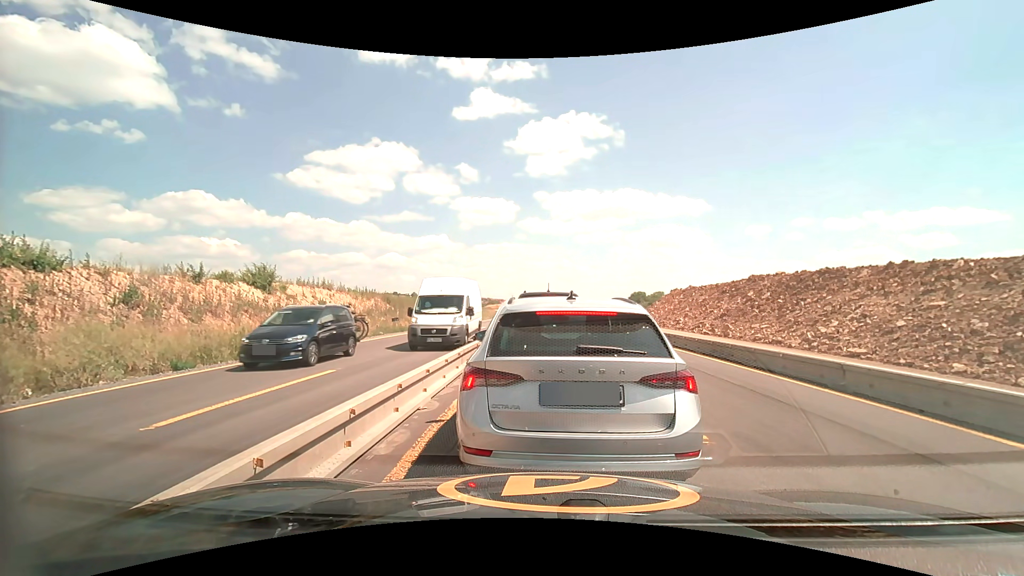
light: Day
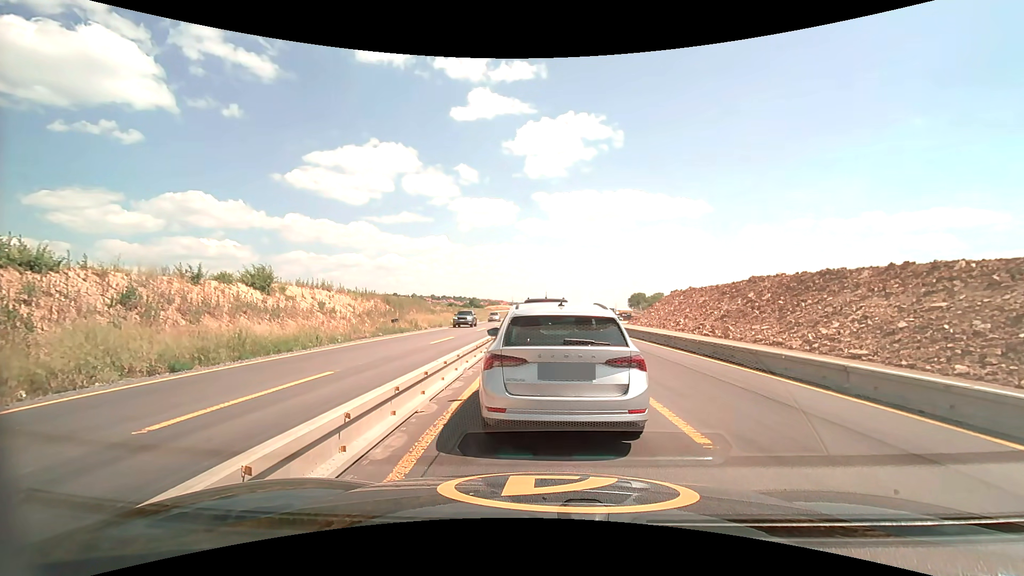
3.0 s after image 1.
(0.0, +0.1) m; 0°
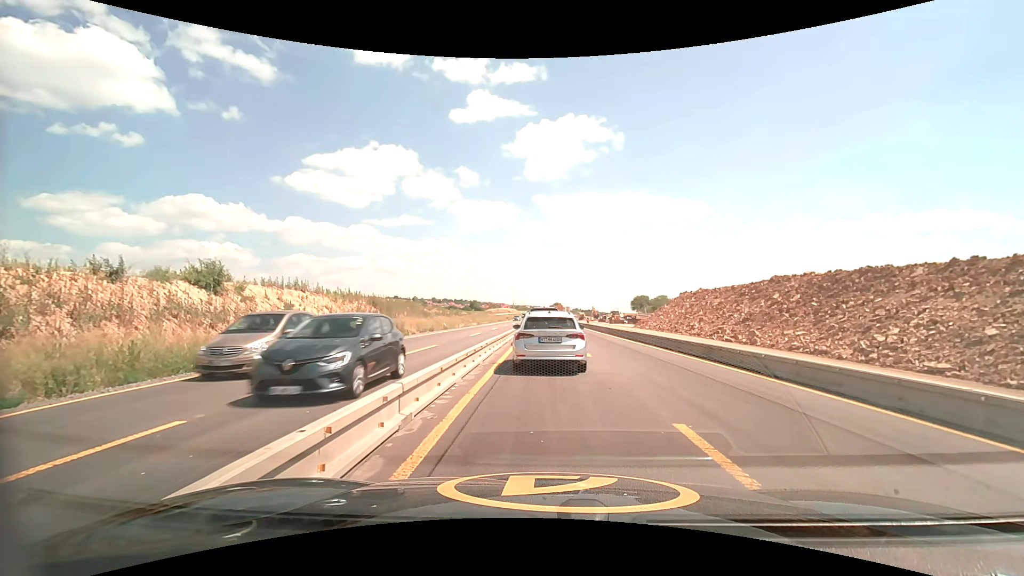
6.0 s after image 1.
(0.0, +5.3) m; 0°
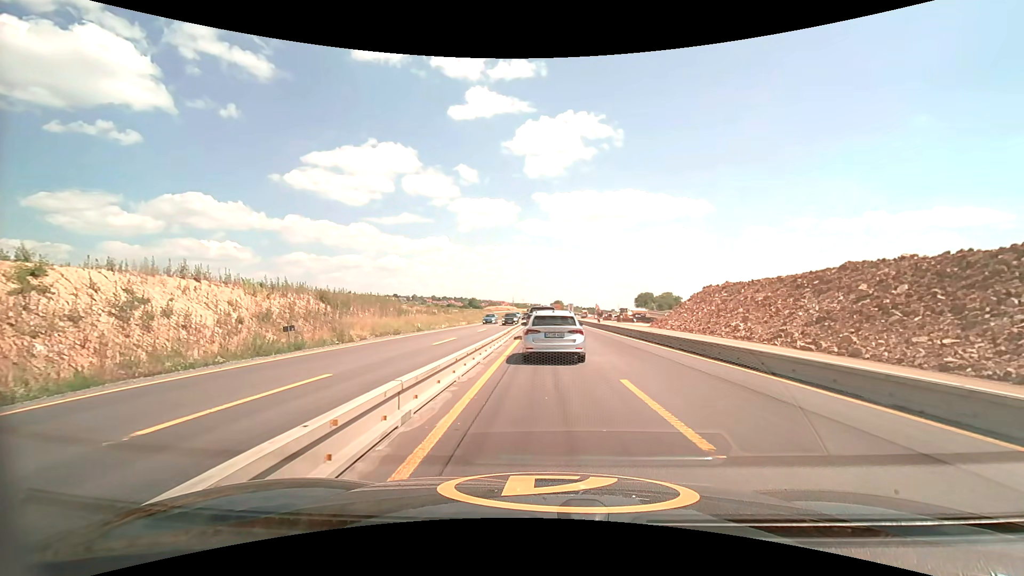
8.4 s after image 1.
(-0.1, +12.2) m; -1°
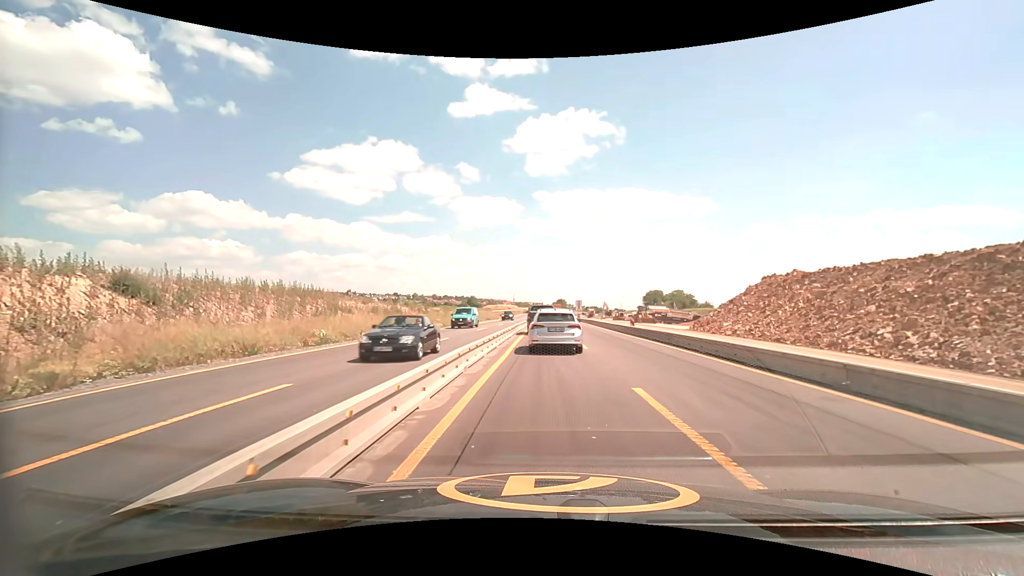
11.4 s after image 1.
(+0.1, +19.2) m; 0°
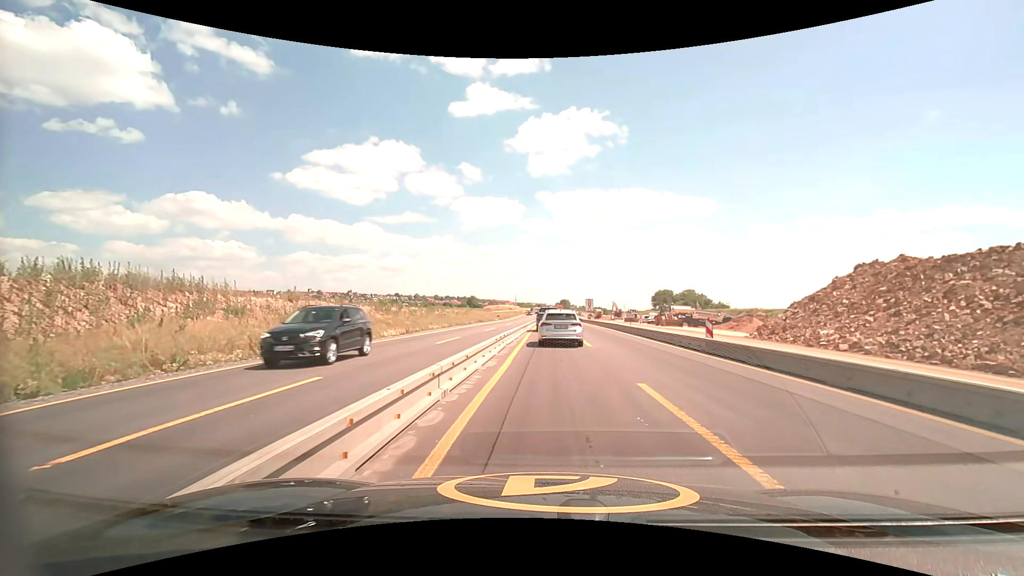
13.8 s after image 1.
(-0.1, +15.4) m; 0°
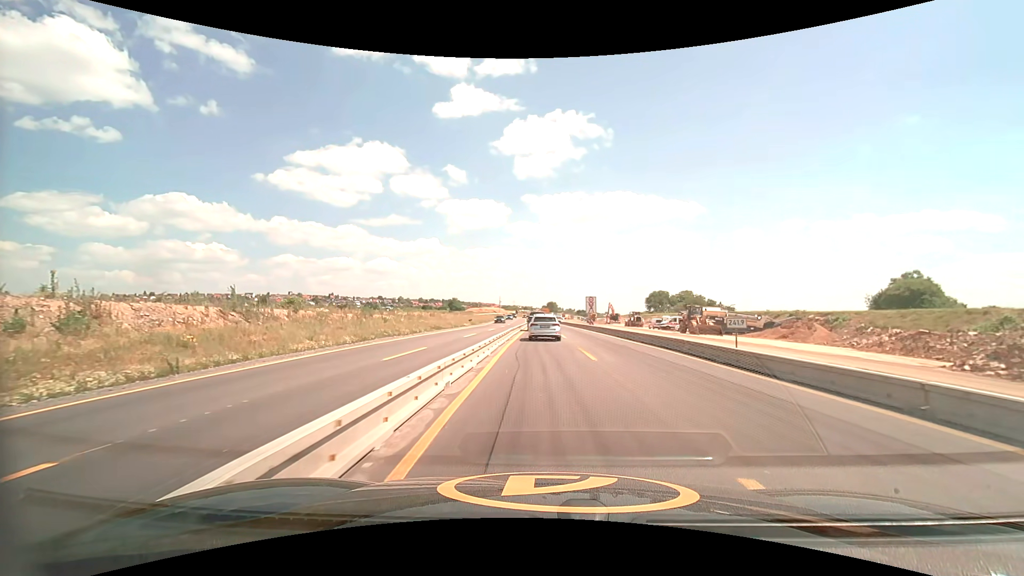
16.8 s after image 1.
(+0.3, +23.0) m; +2°
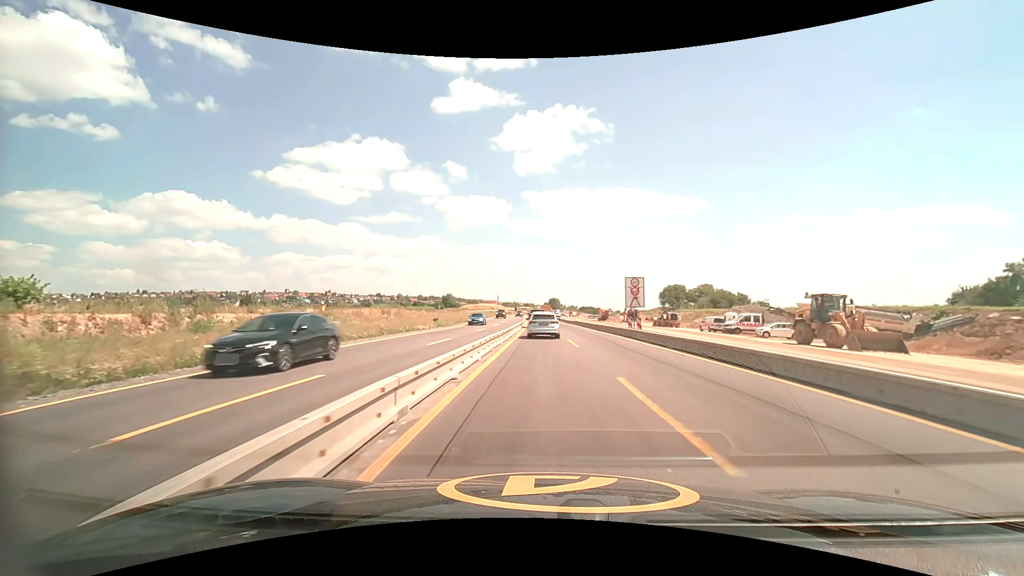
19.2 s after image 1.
(-0.1, +27.4) m; 0°
(0, +10) (0, +20) (0, +30) (0, +40) (0, +50) (-1, +60) (-1, +70) (-1, +80) (-1, +90) (-1, +100) m
